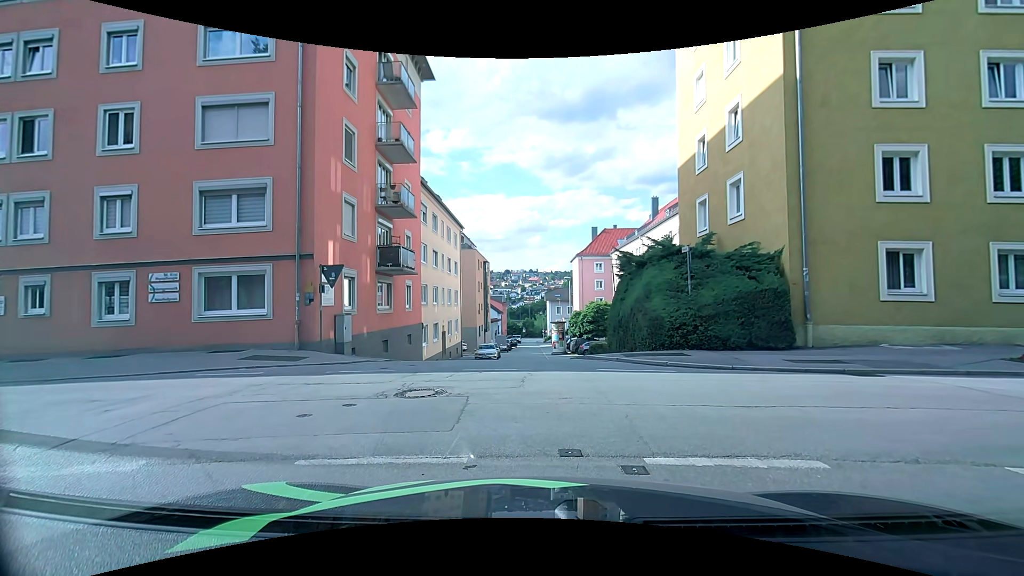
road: residential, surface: asphalt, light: Day
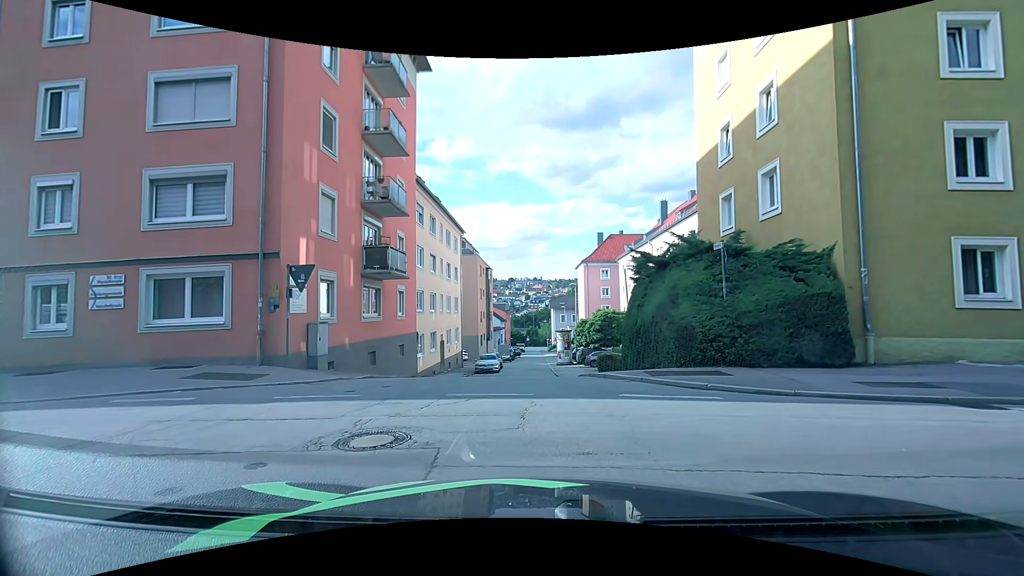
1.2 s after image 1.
(0.0, +2.5) m; -3°
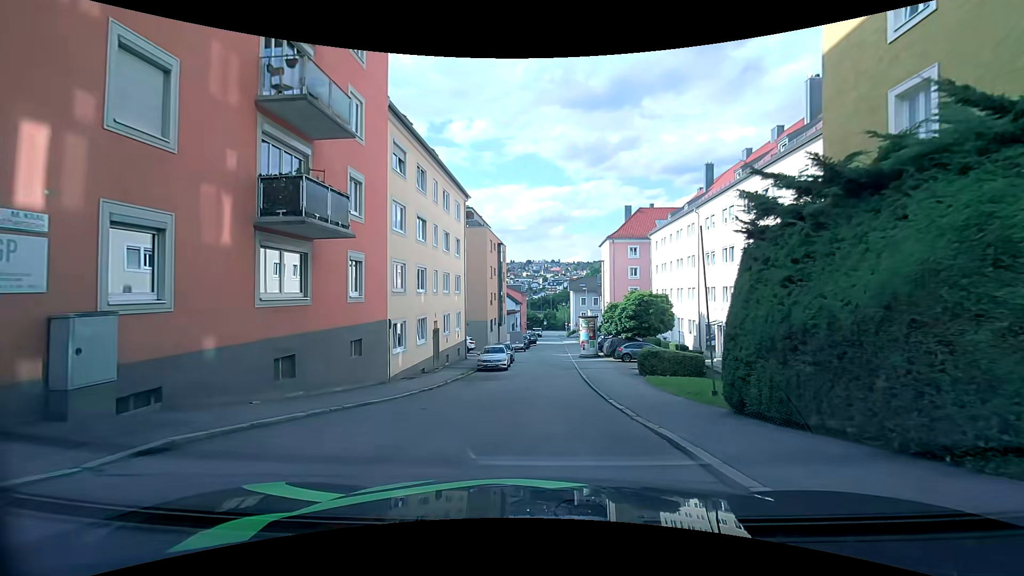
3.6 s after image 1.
(+0.1, +8.6) m; -1°
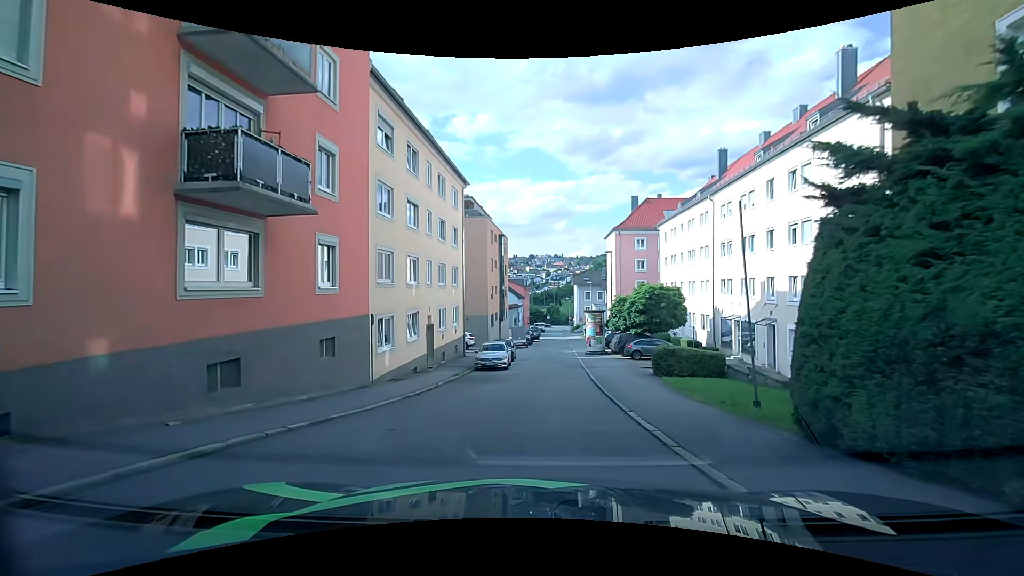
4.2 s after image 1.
(0.0, +2.6) m; 0°
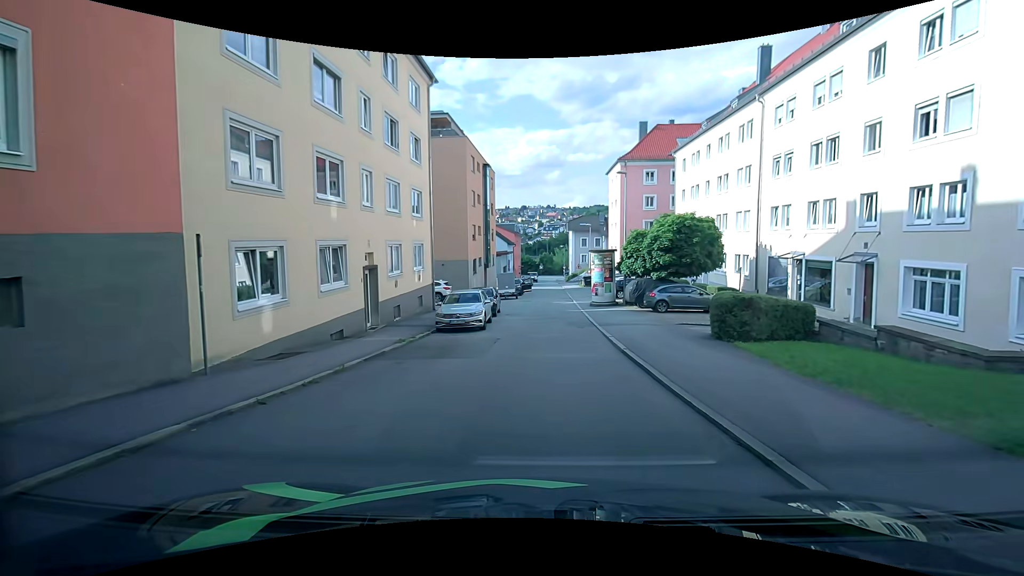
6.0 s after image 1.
(+0.1, +8.9) m; +1°
